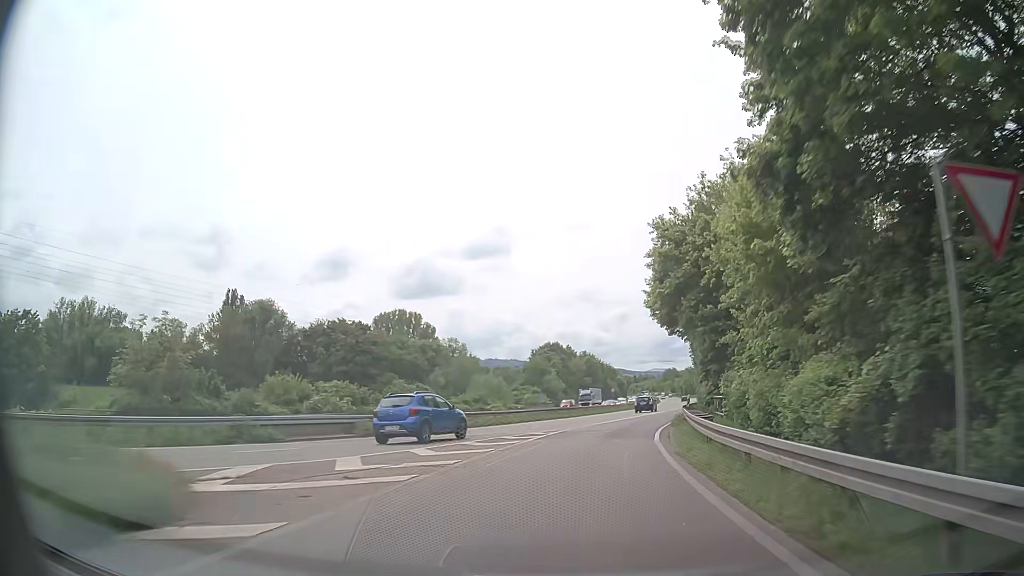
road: trunk_link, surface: asphalt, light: Day
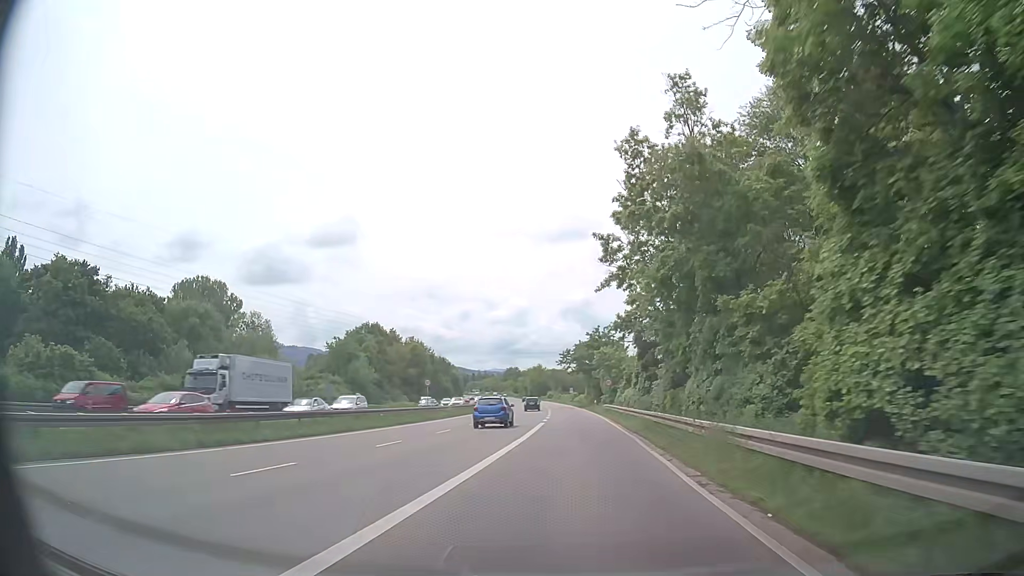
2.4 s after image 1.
(+4.9, +38.1) m; +13°
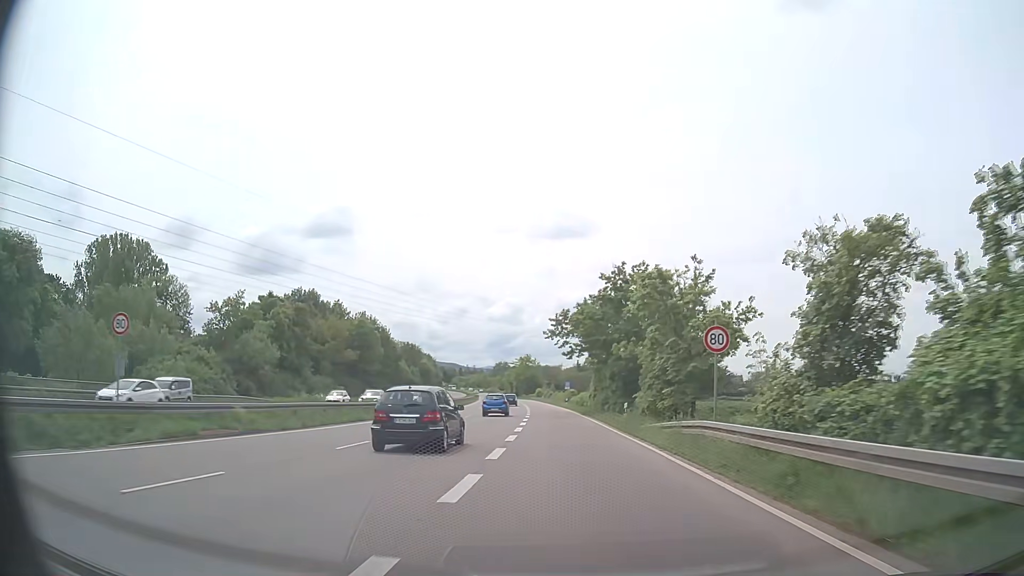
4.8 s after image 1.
(+1.0, +39.9) m; +1°
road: trunk
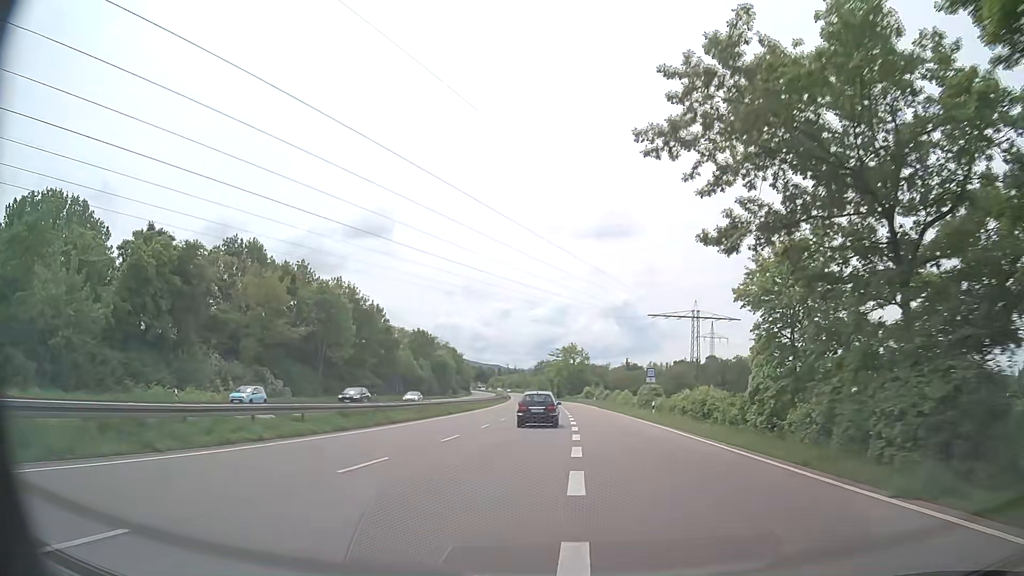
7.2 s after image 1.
(-1.4, +41.3) m; -4°
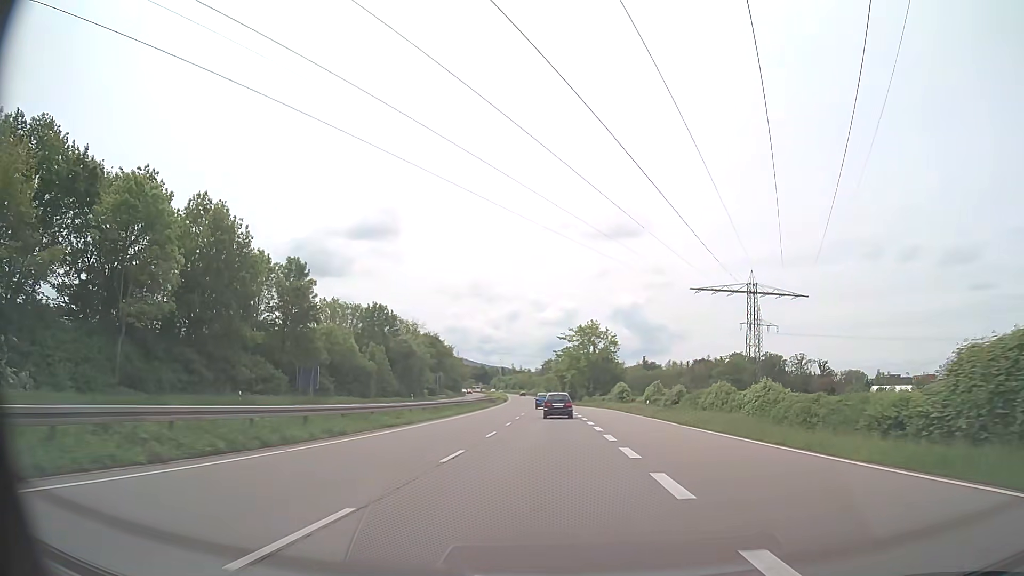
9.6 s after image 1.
(-0.4, +42.7) m; -1°
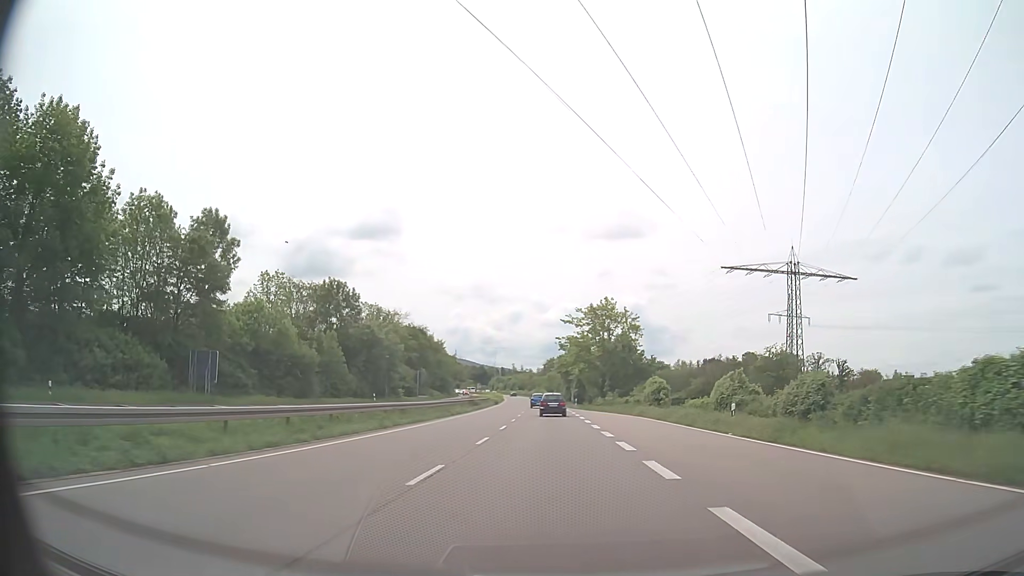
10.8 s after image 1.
(0.0, +21.9) m; 0°
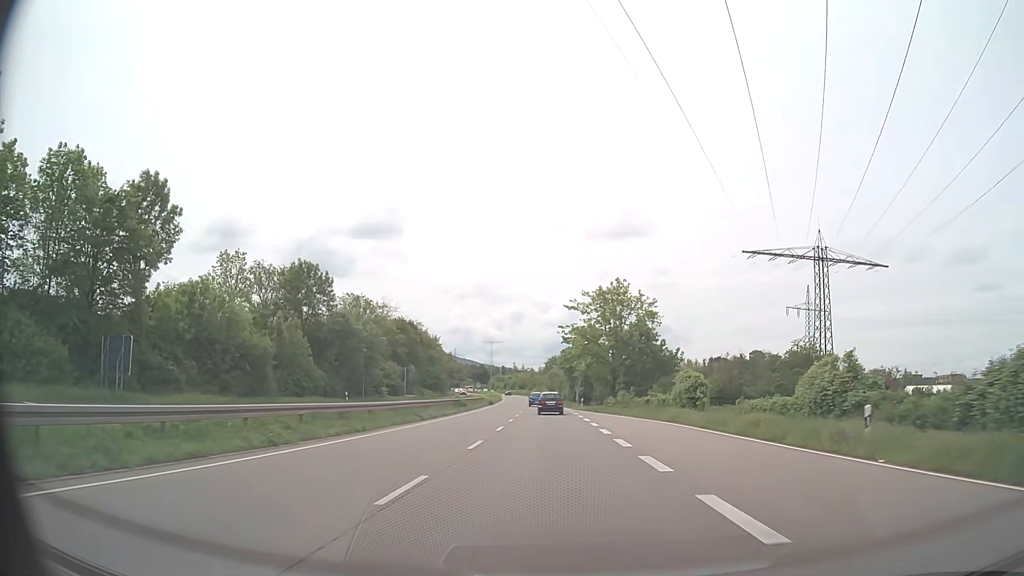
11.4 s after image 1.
(0.0, +11.0) m; 0°
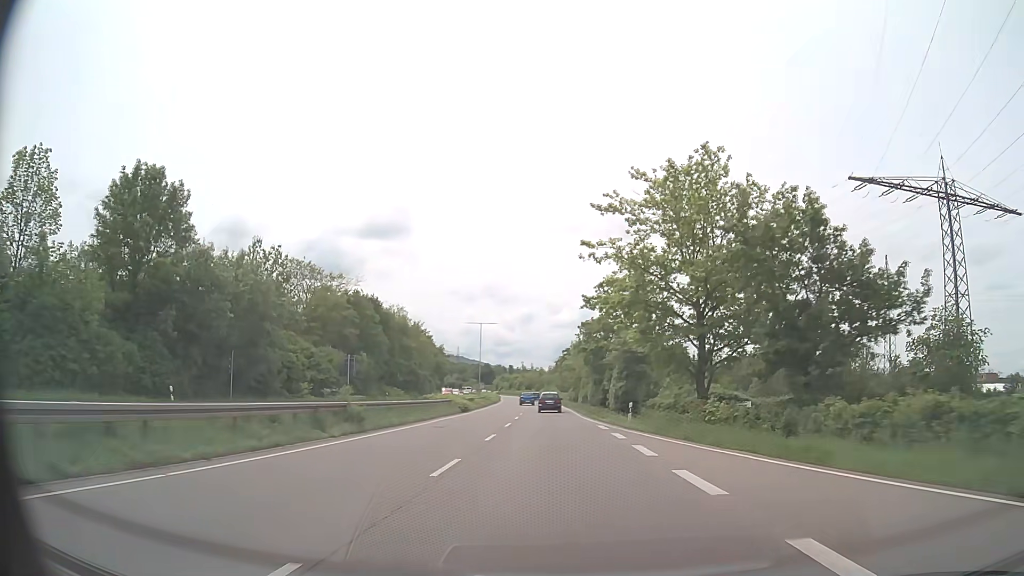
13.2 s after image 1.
(-0.2, +33.1) m; -1°
(0, +10) (0, +20) (0, +30) (0, +40) (0, +50) (-1, +60) (-1, +70) (-1, +80) (-2, +90) (-2, +100) m
